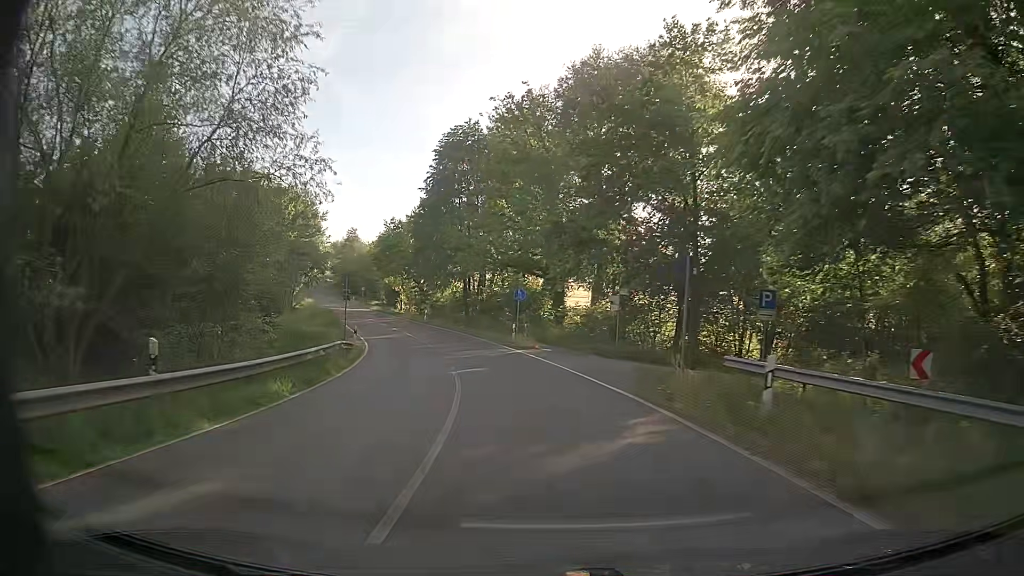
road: tertiary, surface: asphalt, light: Day
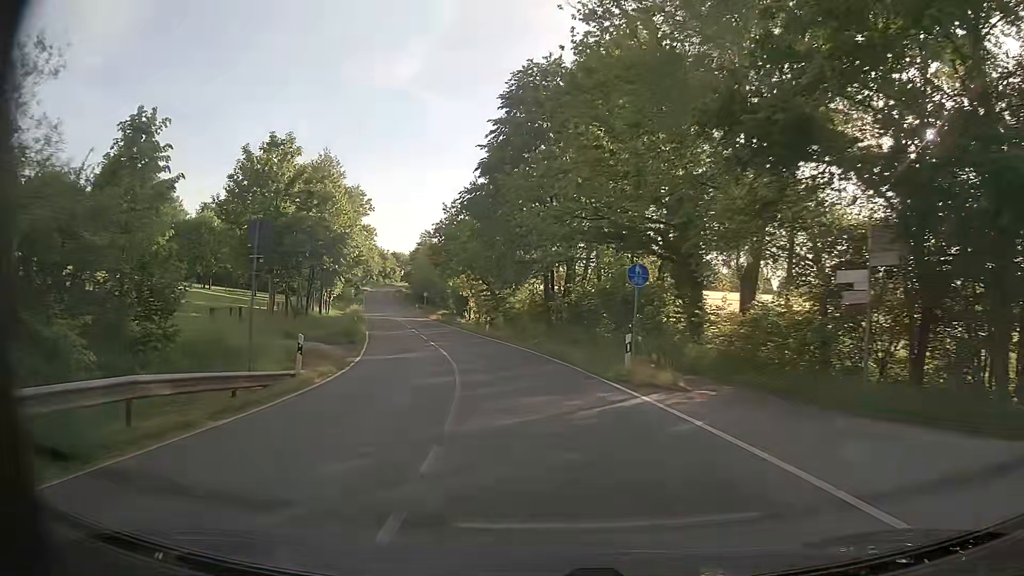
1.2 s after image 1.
(-1.1, +17.7) m; -8°
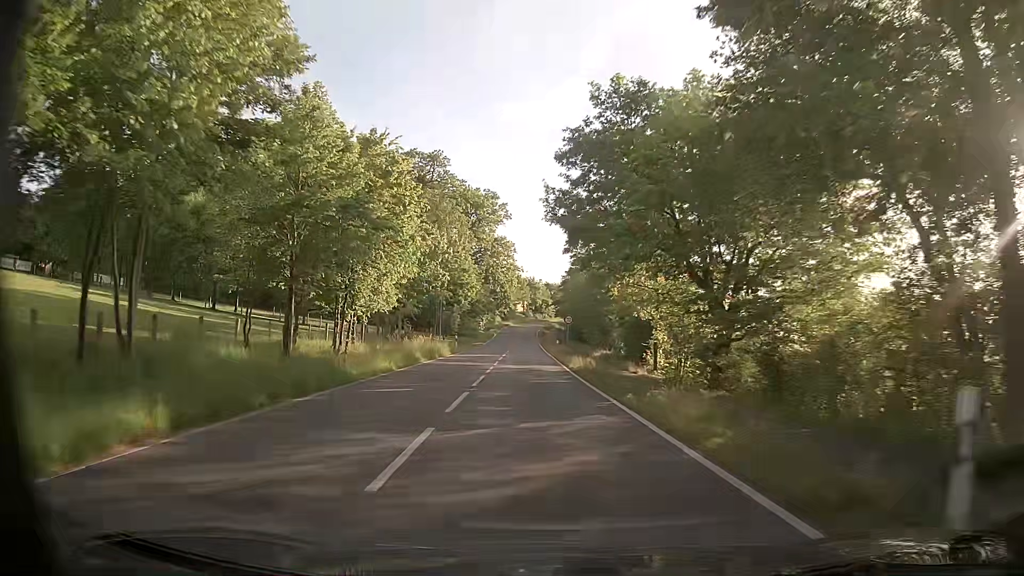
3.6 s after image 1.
(-4.7, +36.3) m; -14°
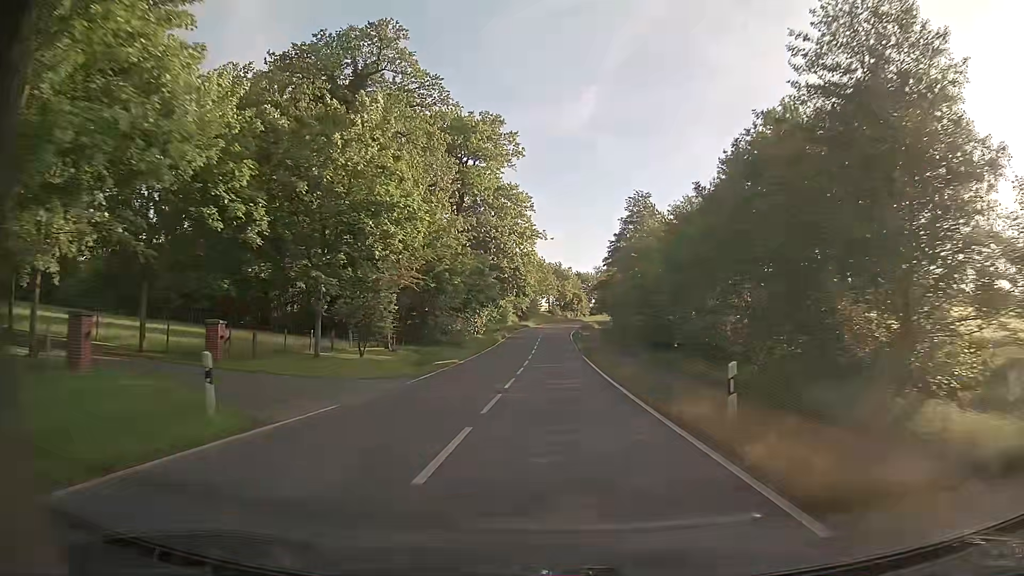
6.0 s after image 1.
(-1.4, +42.1) m; -2°
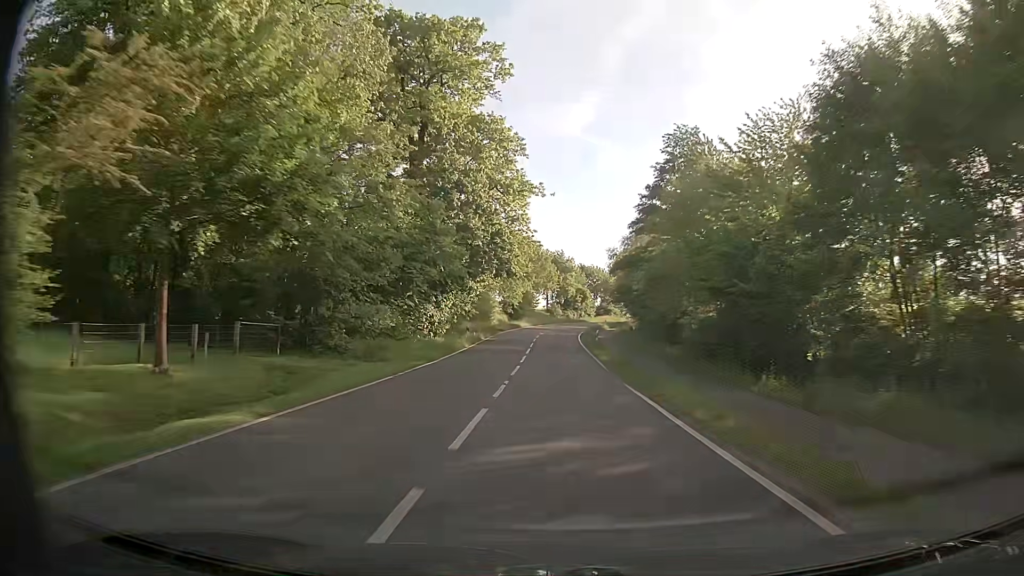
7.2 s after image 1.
(-0.1, +22.9) m; 0°
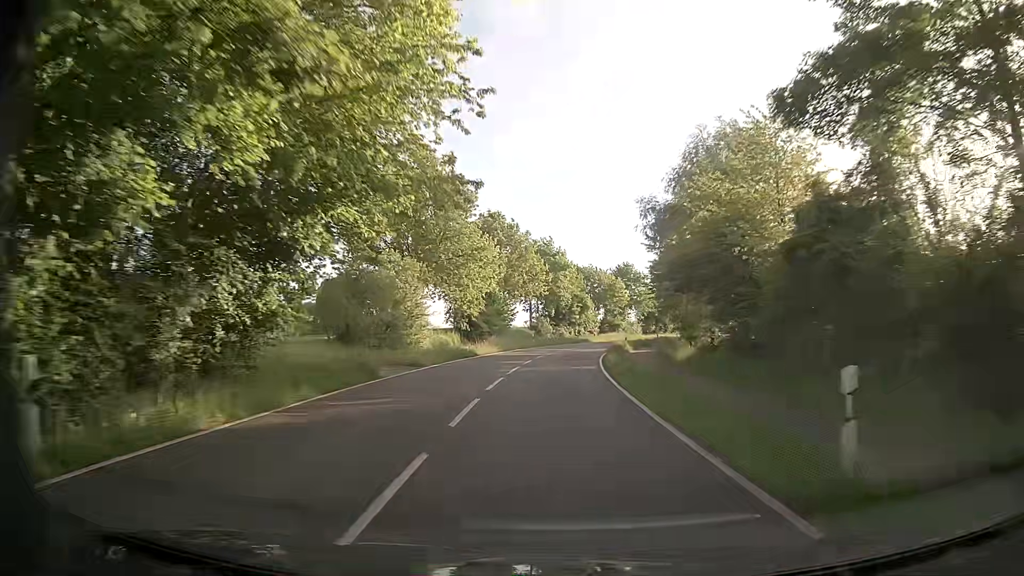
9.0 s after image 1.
(+0.3, +34.5) m; +1°
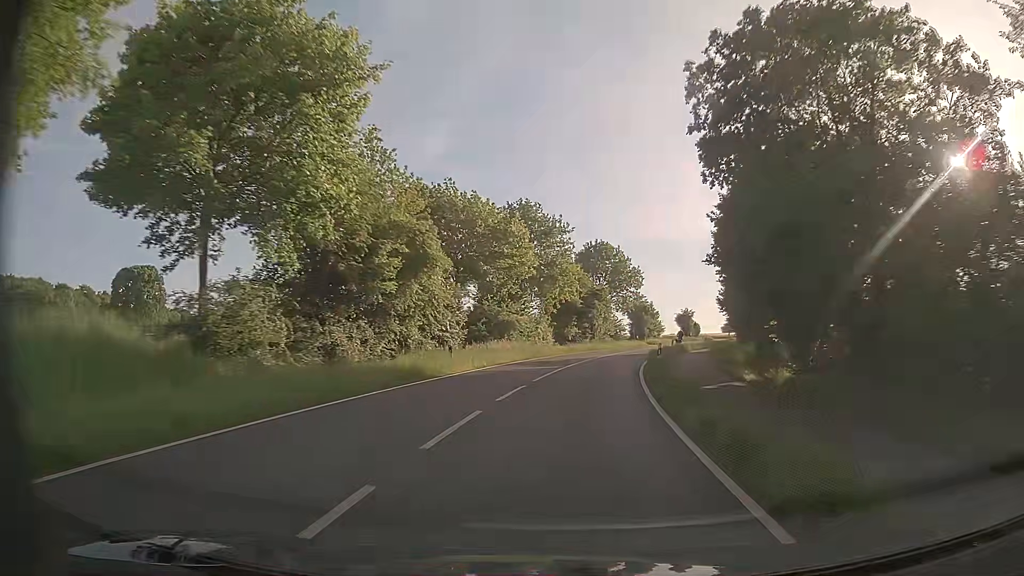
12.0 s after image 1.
(+3.9, +55.5) m; +11°
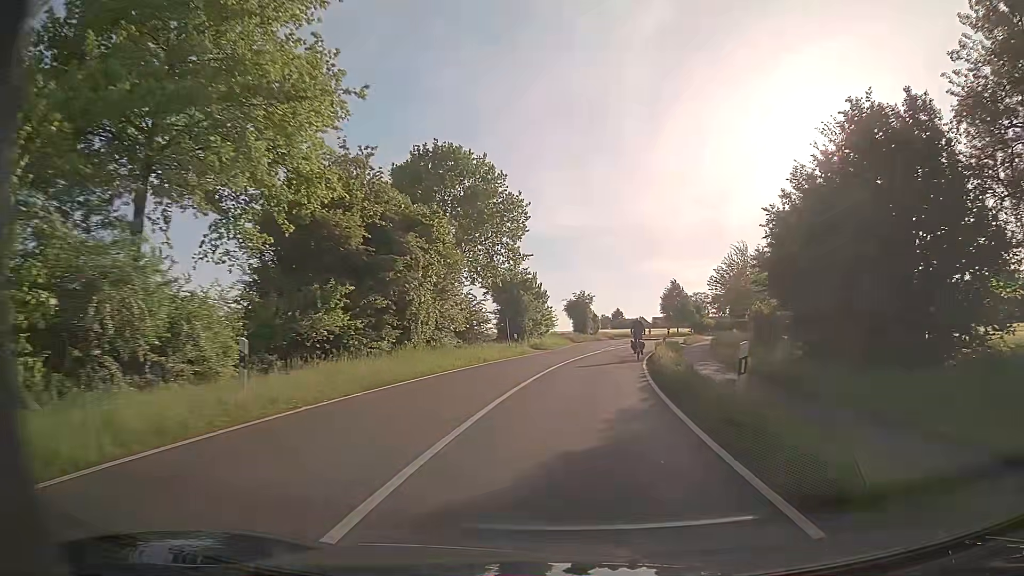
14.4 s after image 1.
(+4.1, +38.6) m; +12°
